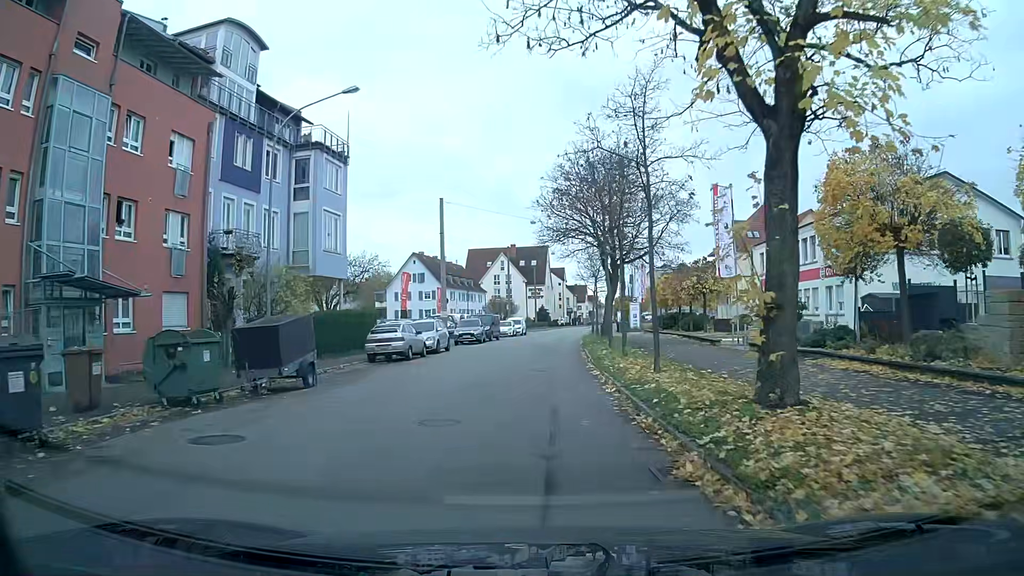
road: tertiary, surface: asphalt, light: Day
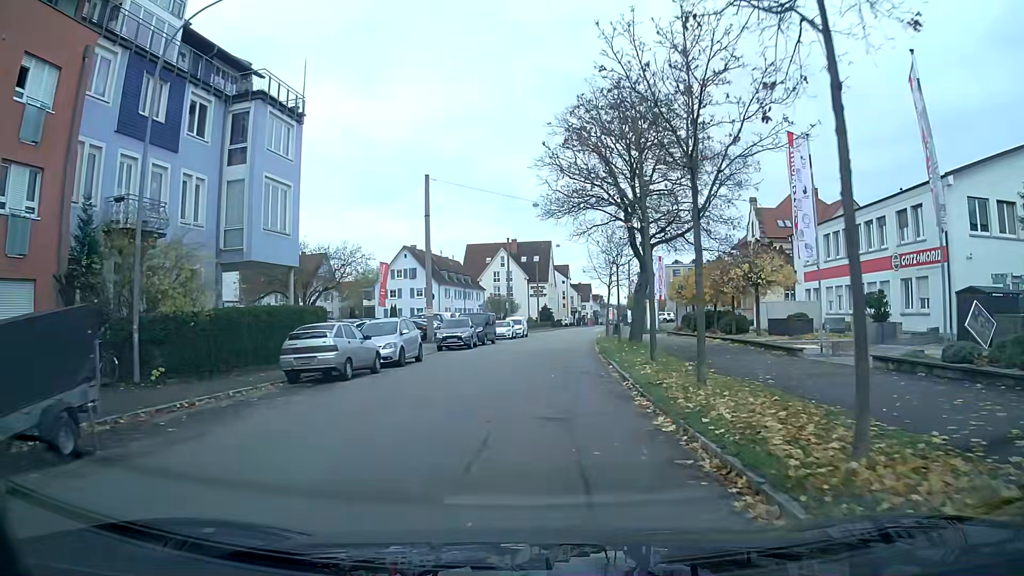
(0.0, +8.9) m; +1°
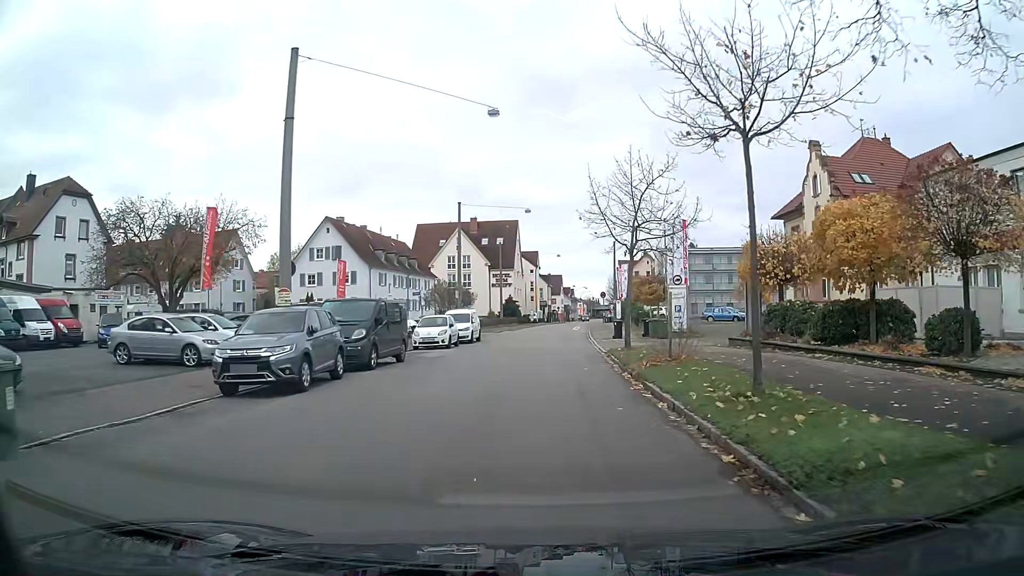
(+0.3, +22.0) m; +2°
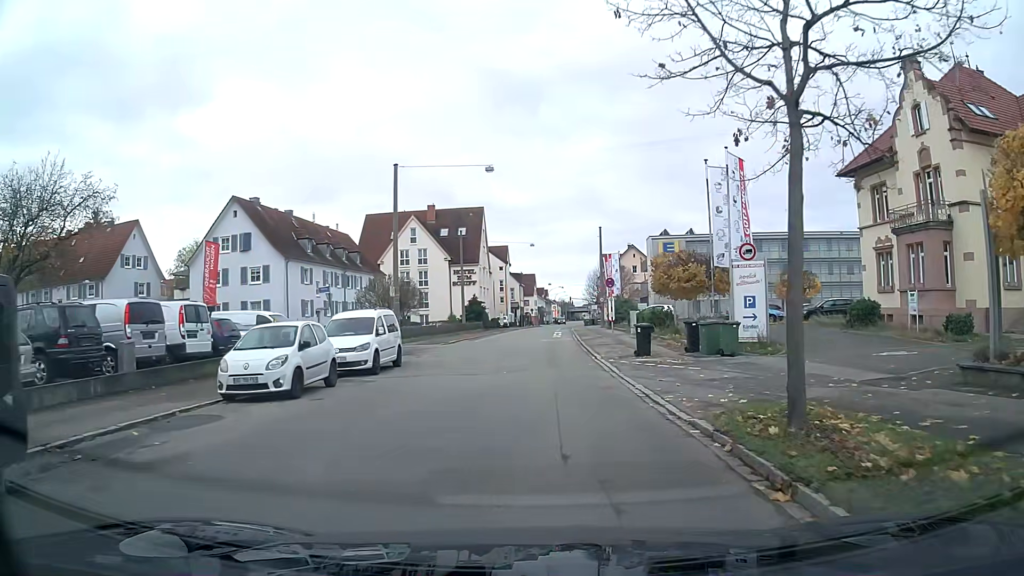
(+0.4, +16.7) m; +3°
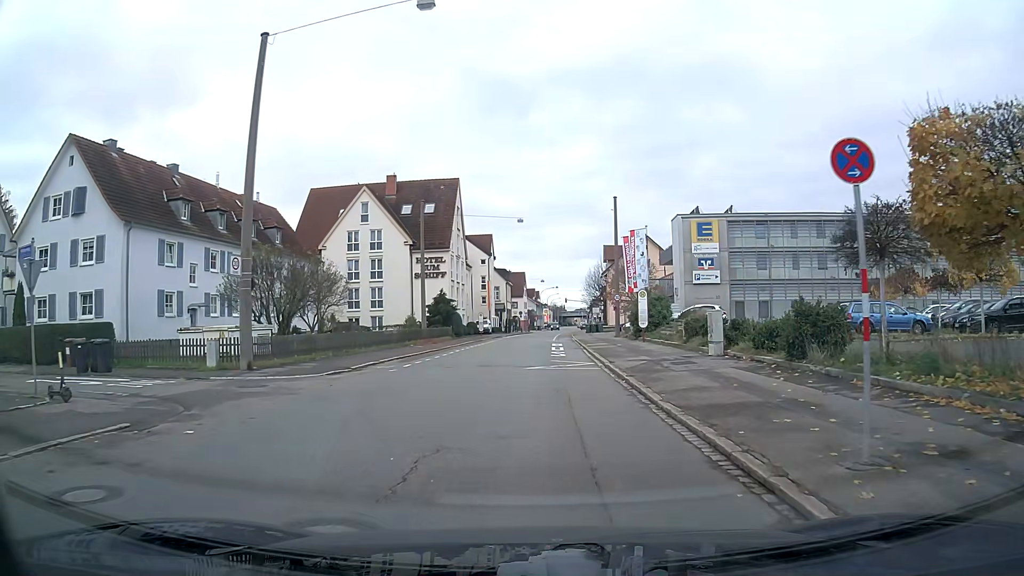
(+0.2, +21.4) m; +1°
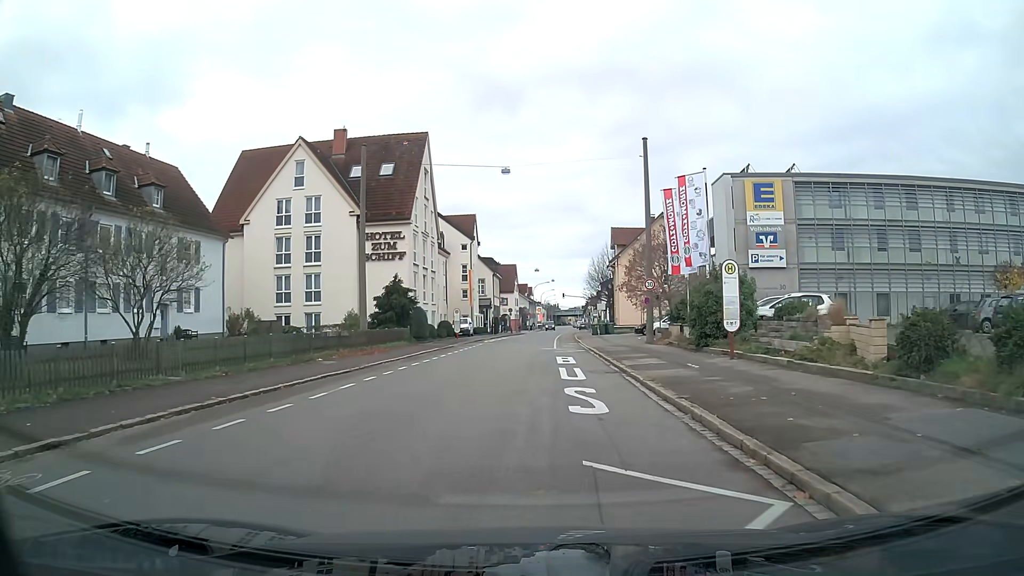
(+0.1, +17.6) m; 0°
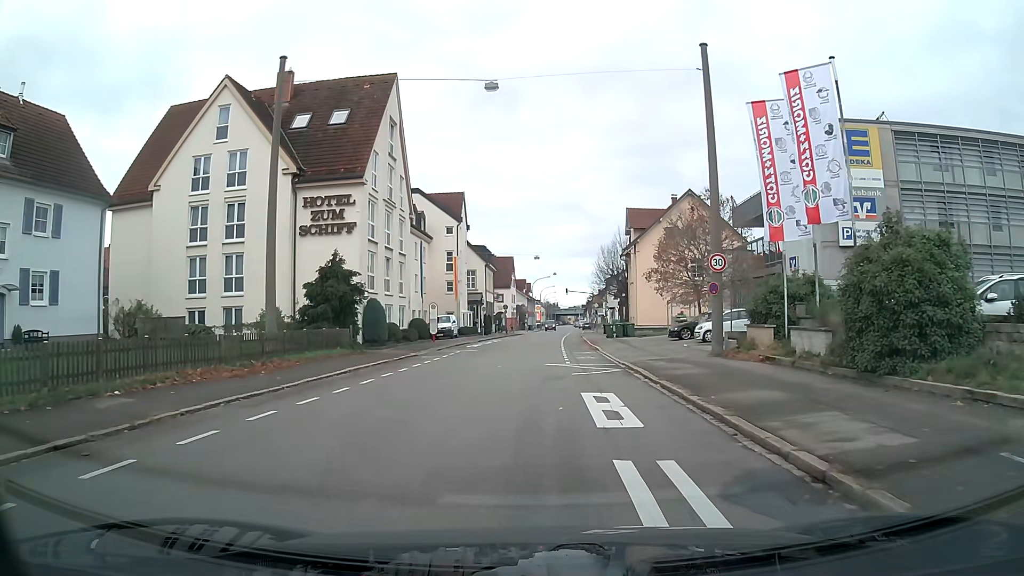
(0.0, +13.4) m; 0°
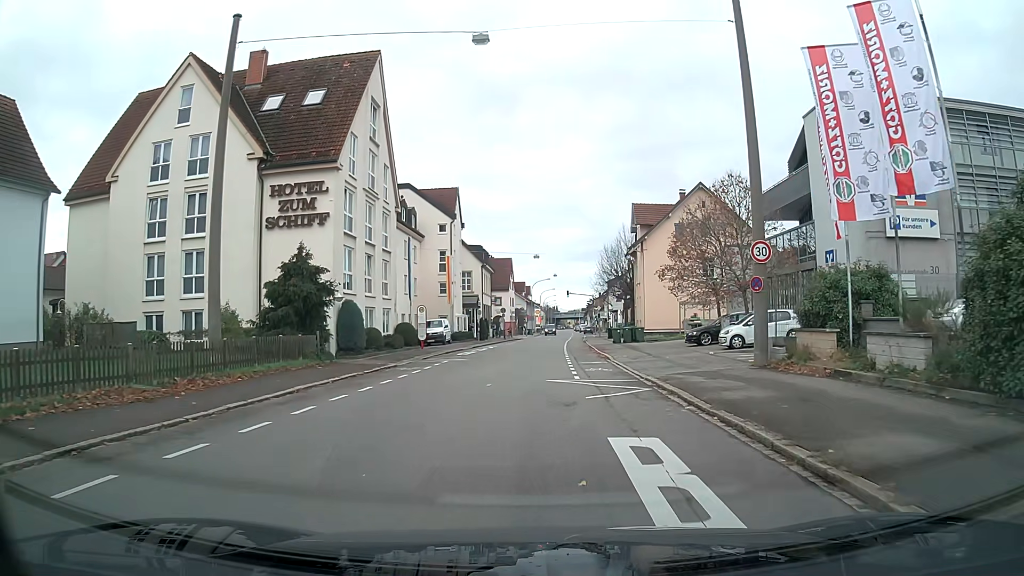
(0.0, +4.5) m; 0°
(0, +10) (0, +20) (+1, +30) (+1, +40) (+2, +50) (+2, +60) (+3, +70) (+3, +80) (+4, +90) (+5, +100) m
